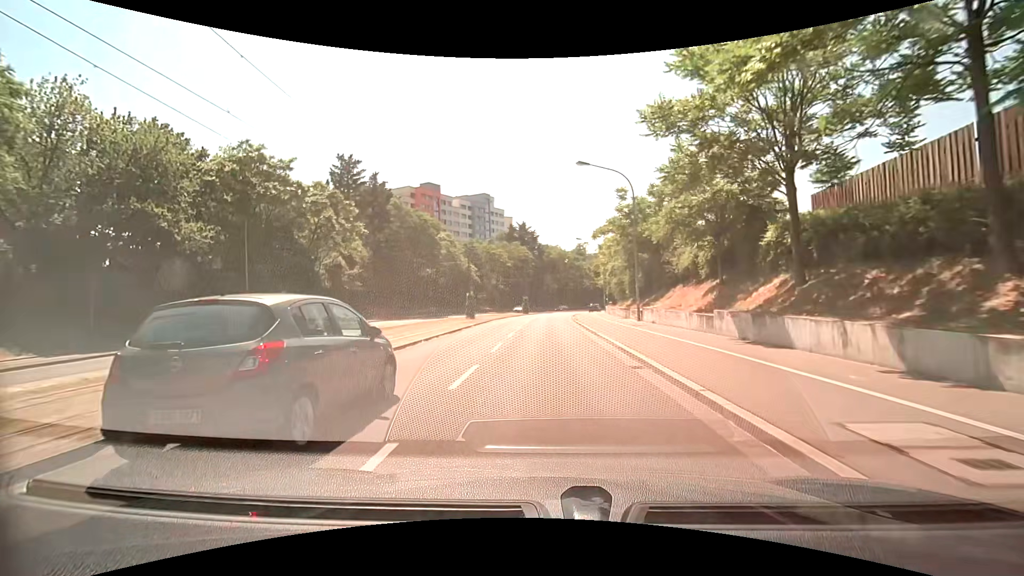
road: primary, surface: asphalt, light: Day
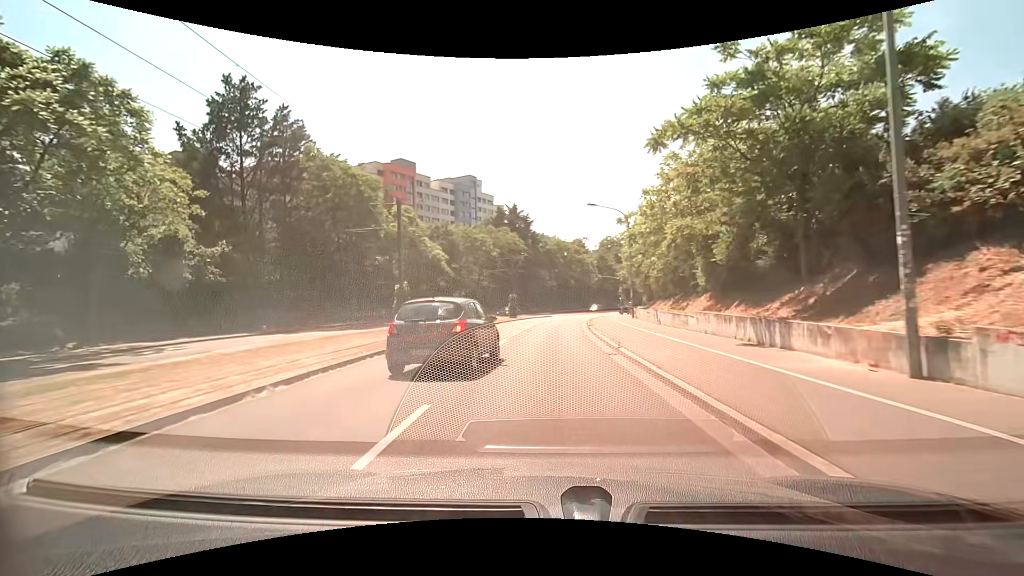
(+0.1, +22.3) m; +1°
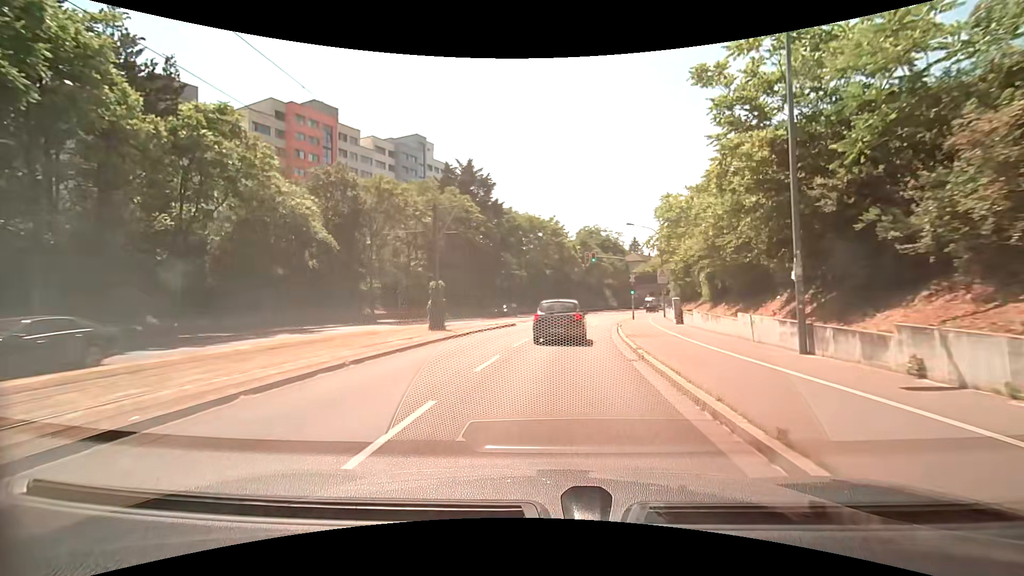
(+0.5, +29.7) m; +3°
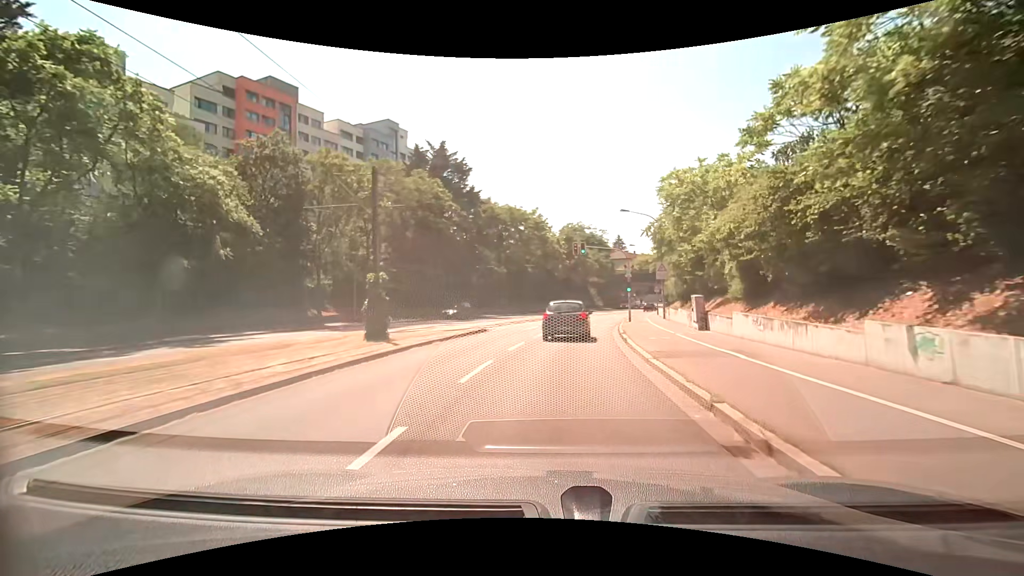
(+0.2, +7.4) m; +2°
